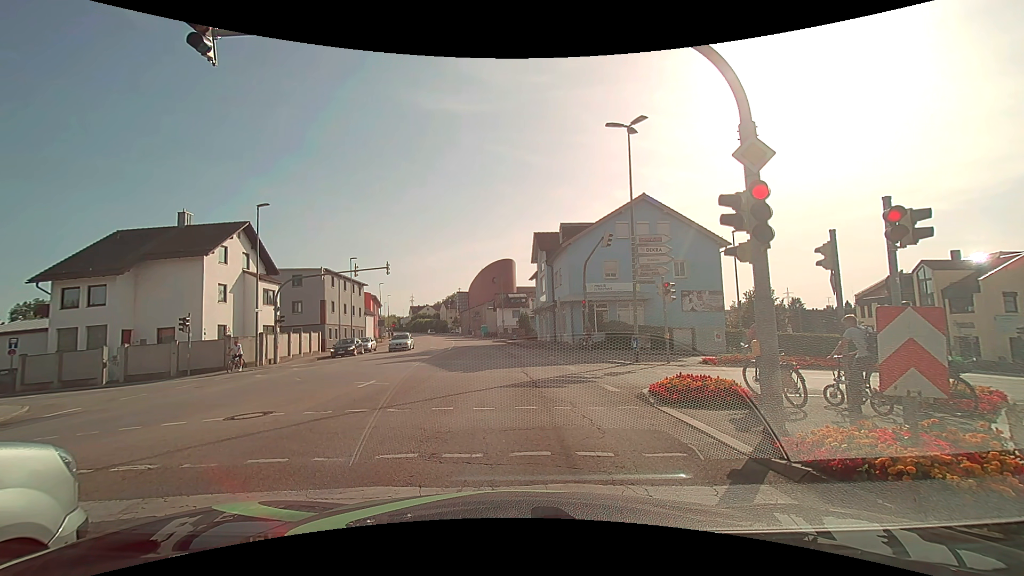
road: tertiary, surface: asphalt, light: Day
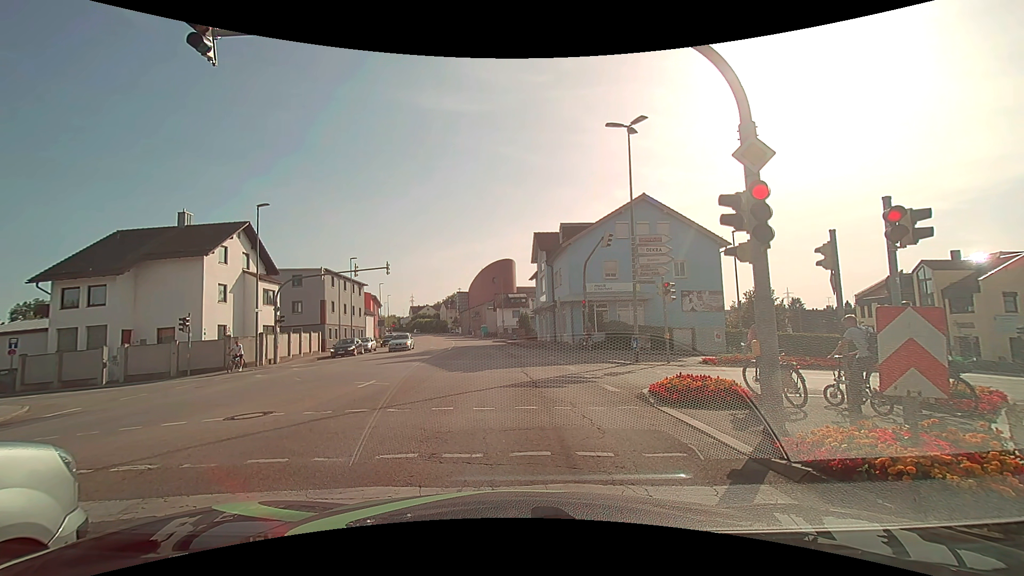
(0.0, 0.0) m; 0°
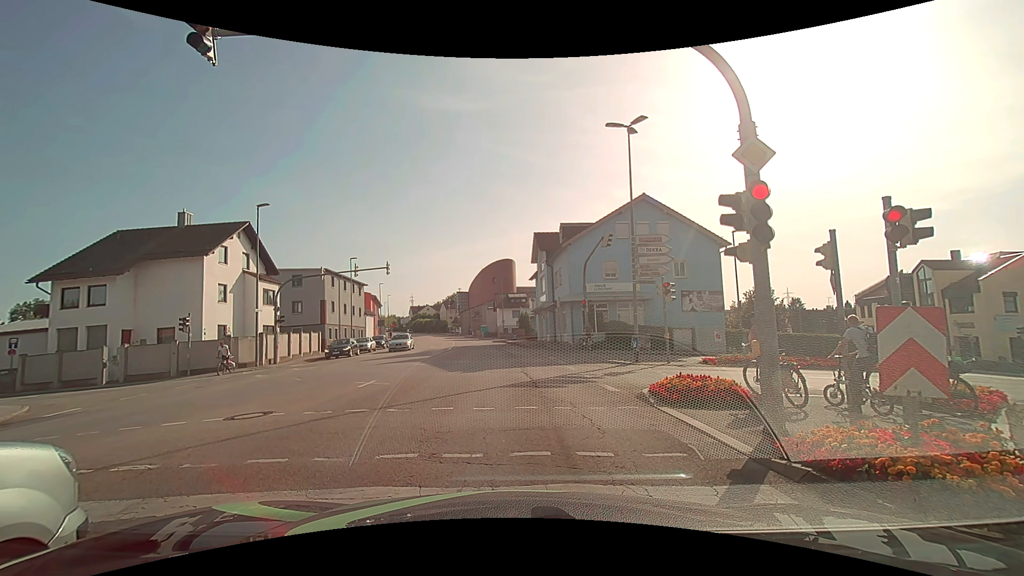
(0.0, 0.0) m; 0°
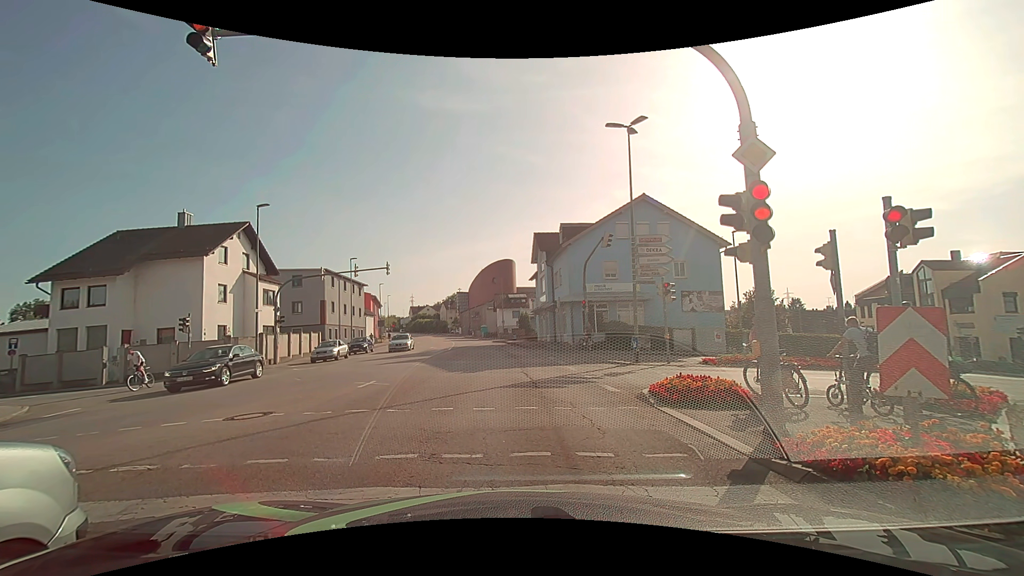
(0.0, 0.0) m; 0°
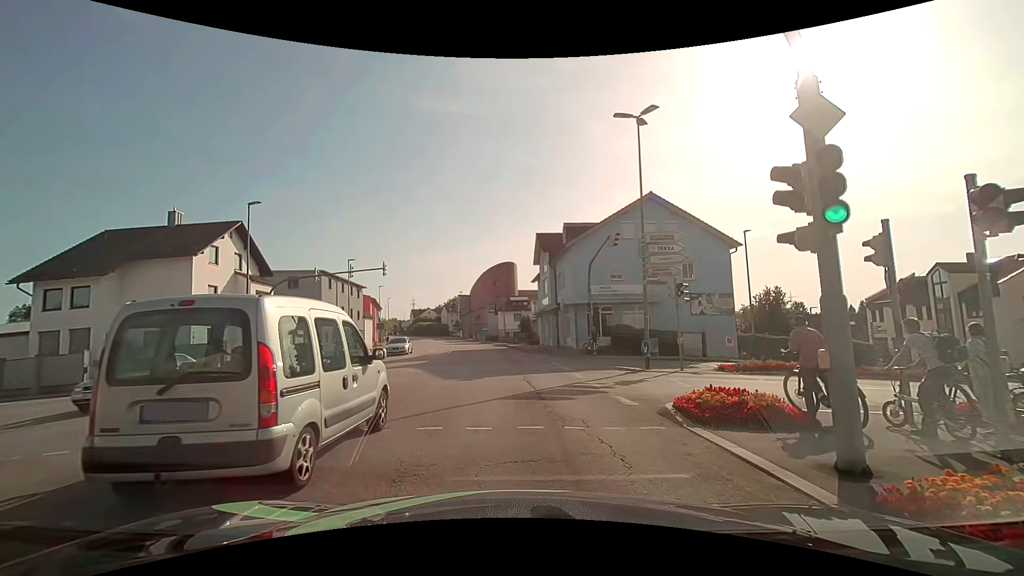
(0.0, +1.5) m; -1°
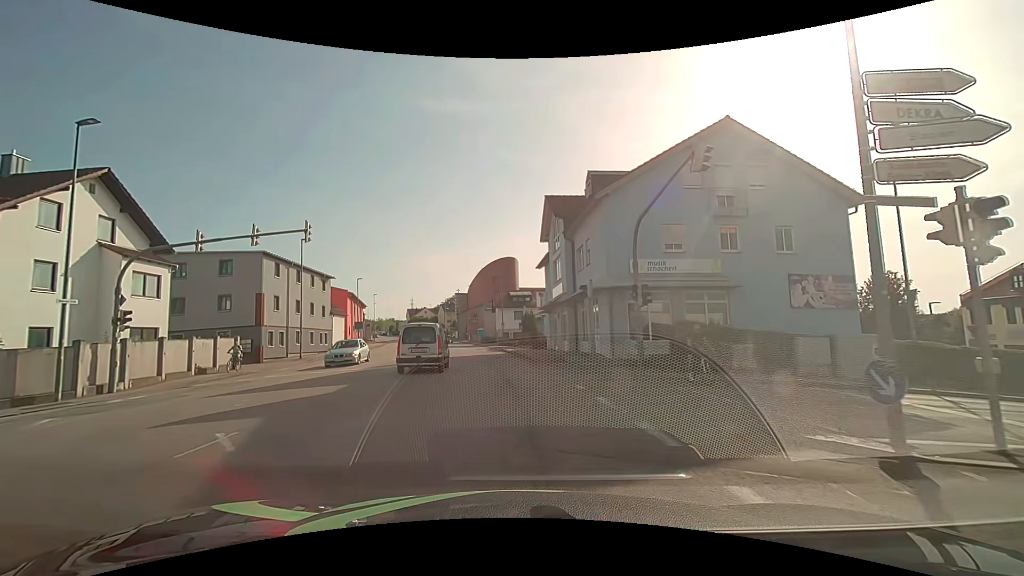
(-0.1, +13.0) m; -1°
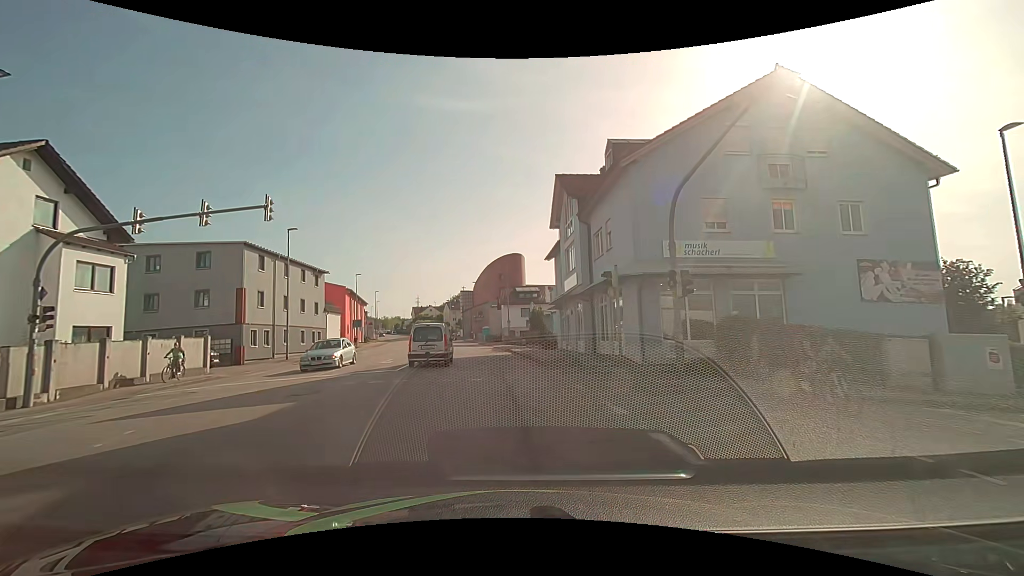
(0.0, +4.0) m; -1°
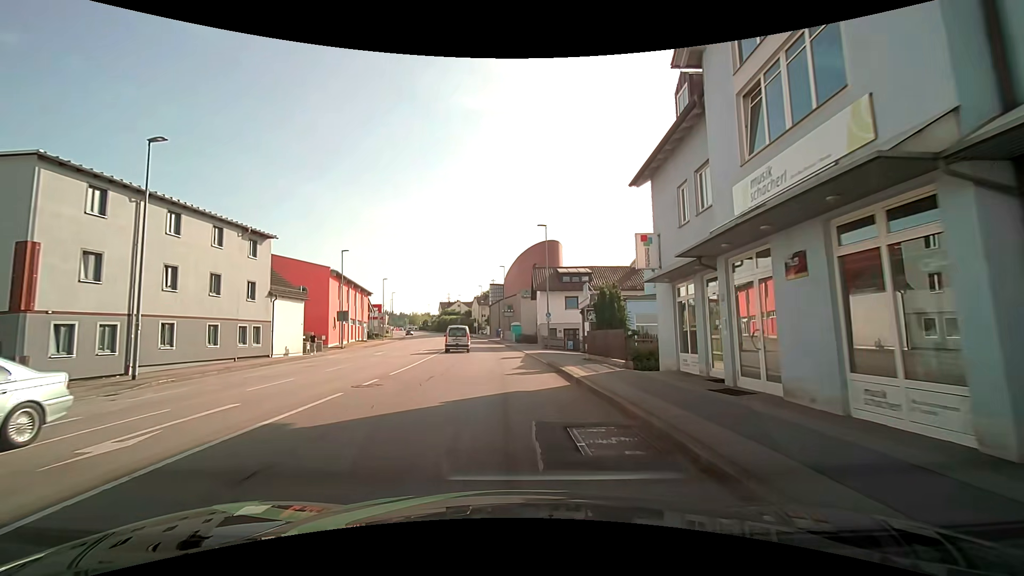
(-0.8, +19.5) m; -4°
(0, +10) (-1, +20) (-1, +30) (-2, +40) (-3, +50) (-4, +60) (-5, +70) (-7, +80) (-8, +90) (-10, +99) m
